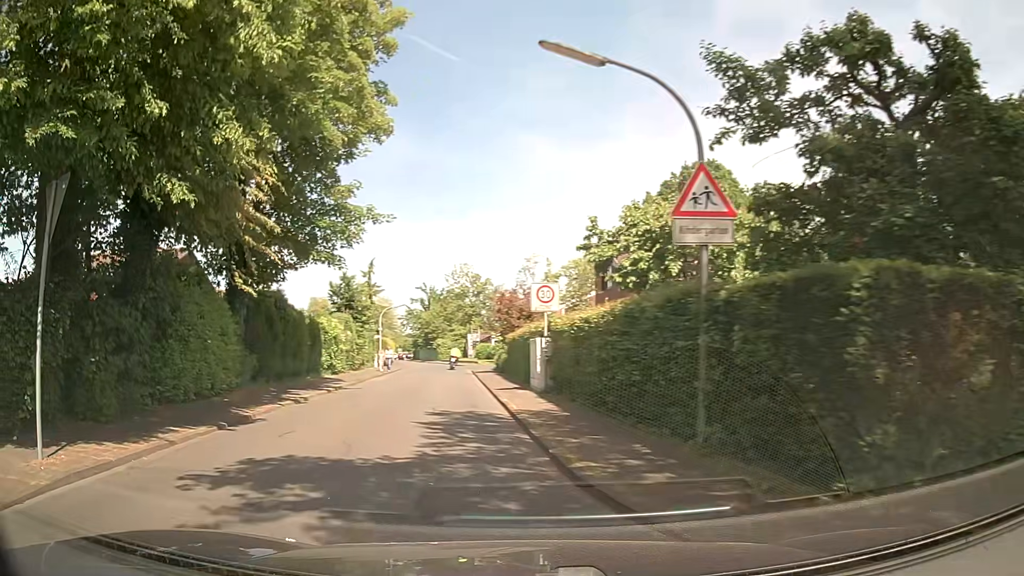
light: Day
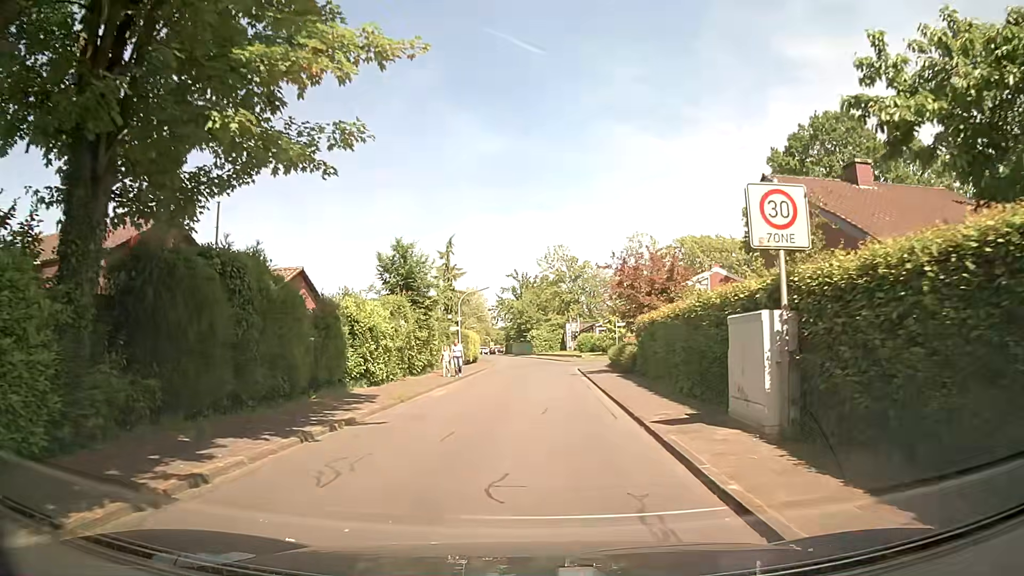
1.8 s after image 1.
(-1.6, +11.6) m; -9°
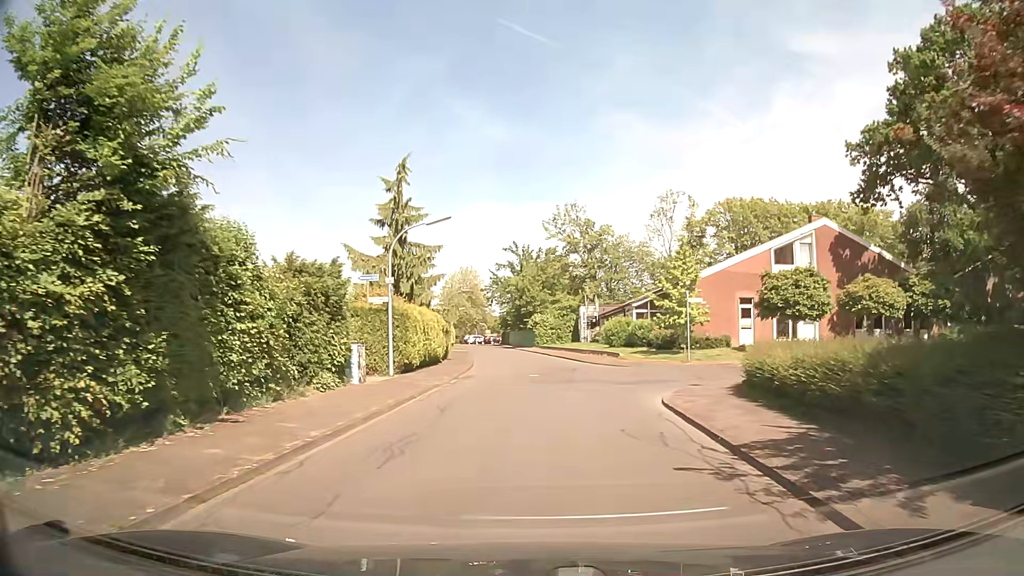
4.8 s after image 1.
(-0.1, +22.7) m; -1°
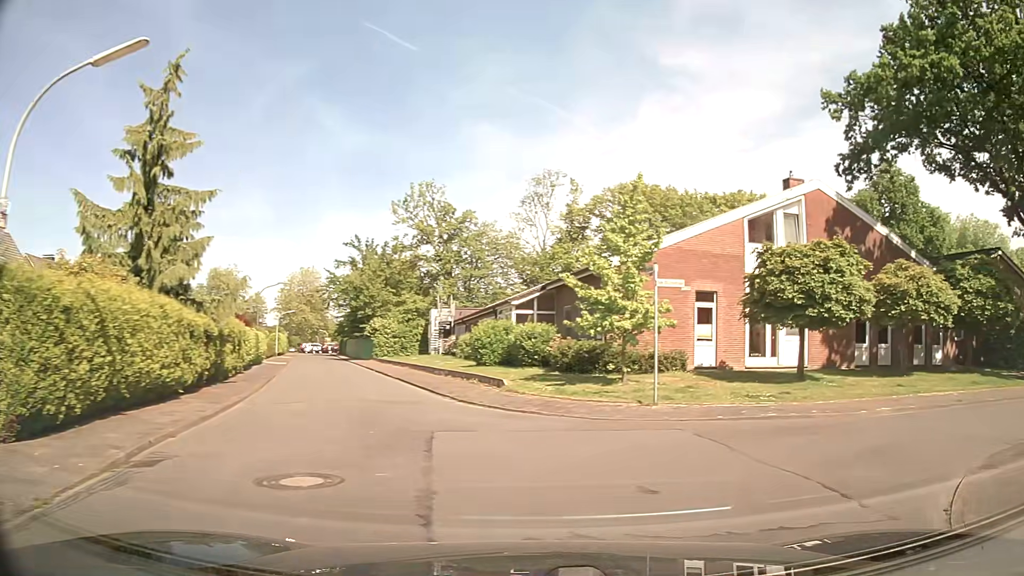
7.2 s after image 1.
(+0.5, +14.1) m; +14°
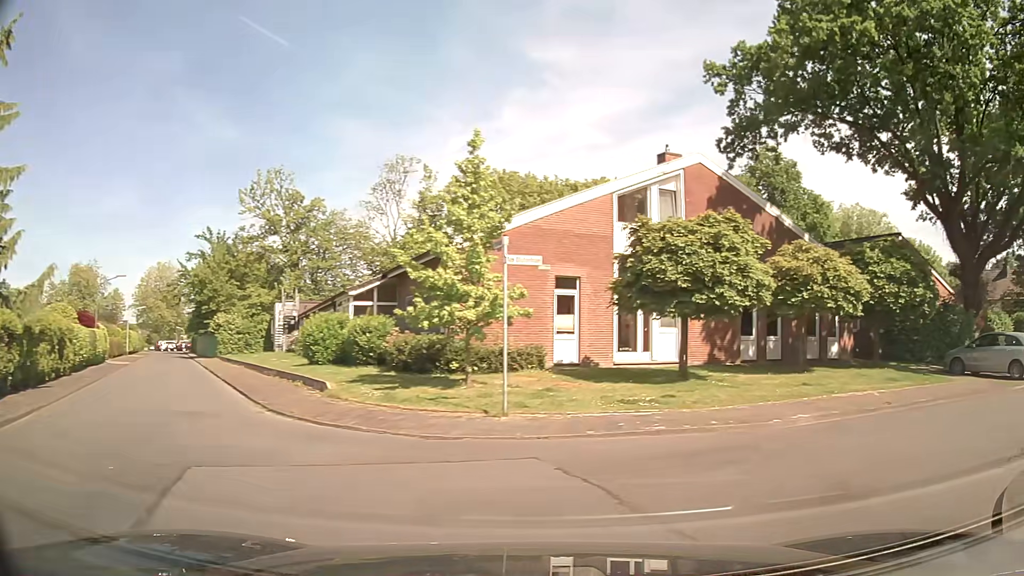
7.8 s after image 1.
(+0.3, +3.1) m; +10°
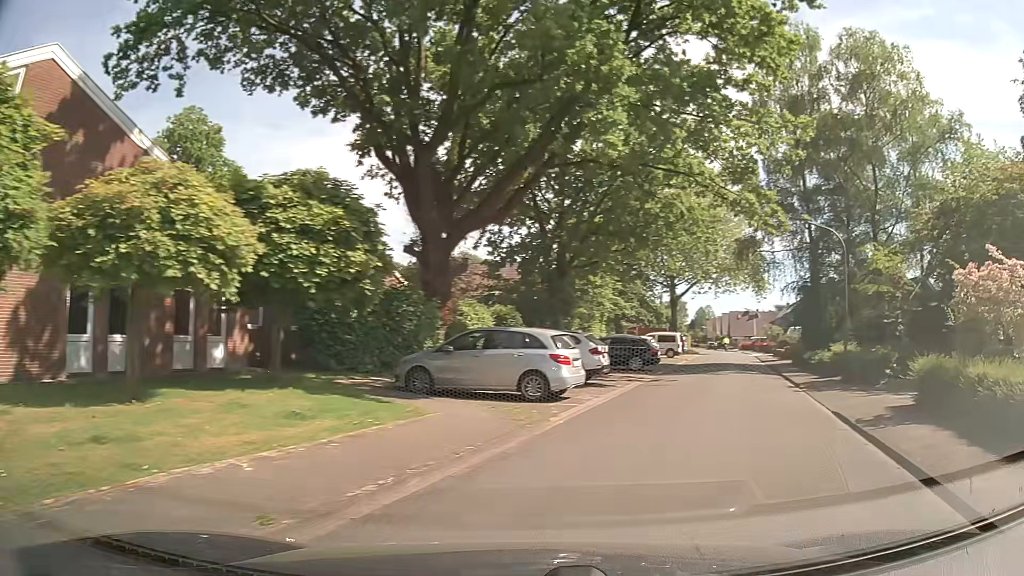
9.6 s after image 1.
(+4.0, +8.5) m; +51°
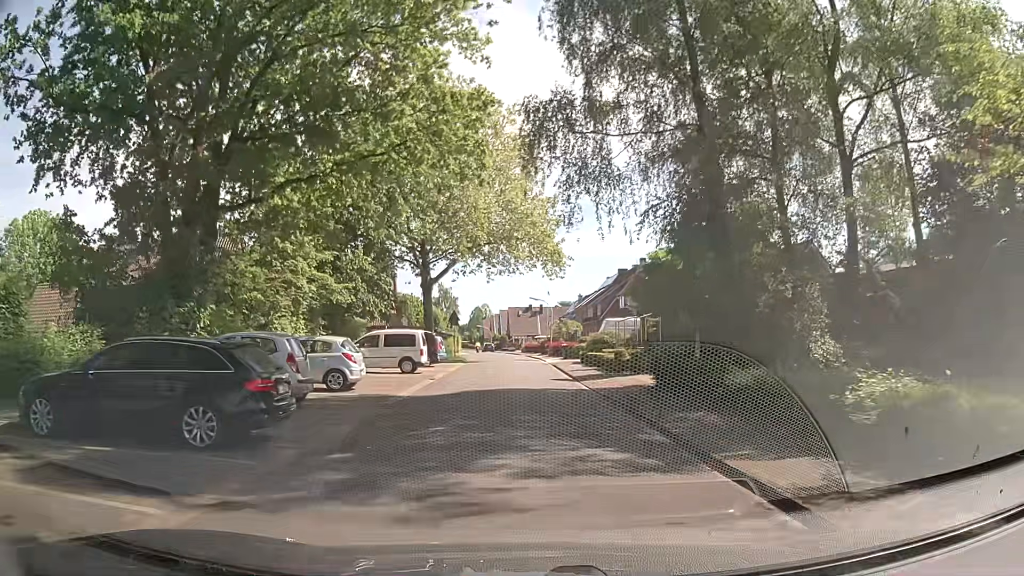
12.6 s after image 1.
(+5.2, +20.5) m; +19°
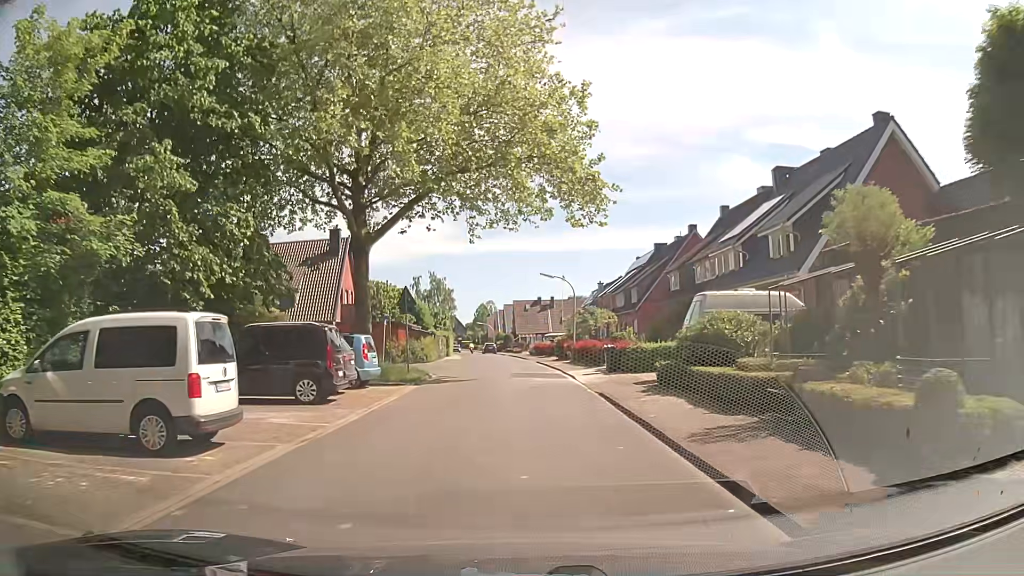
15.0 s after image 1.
(-0.6, +20.4) m; -2°
(0, +10) (0, +20) (0, +30) (-1, +40) (-1, +50) (-2, +60) (-4, +70) (-6, +80) (-8, +89) (-9, +99) m
